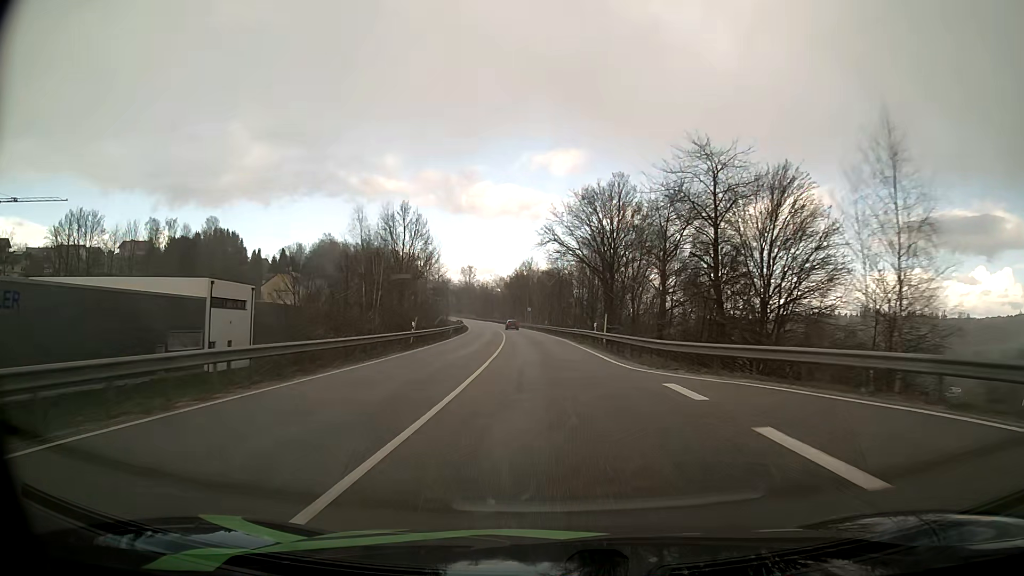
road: primary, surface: asphalt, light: Day
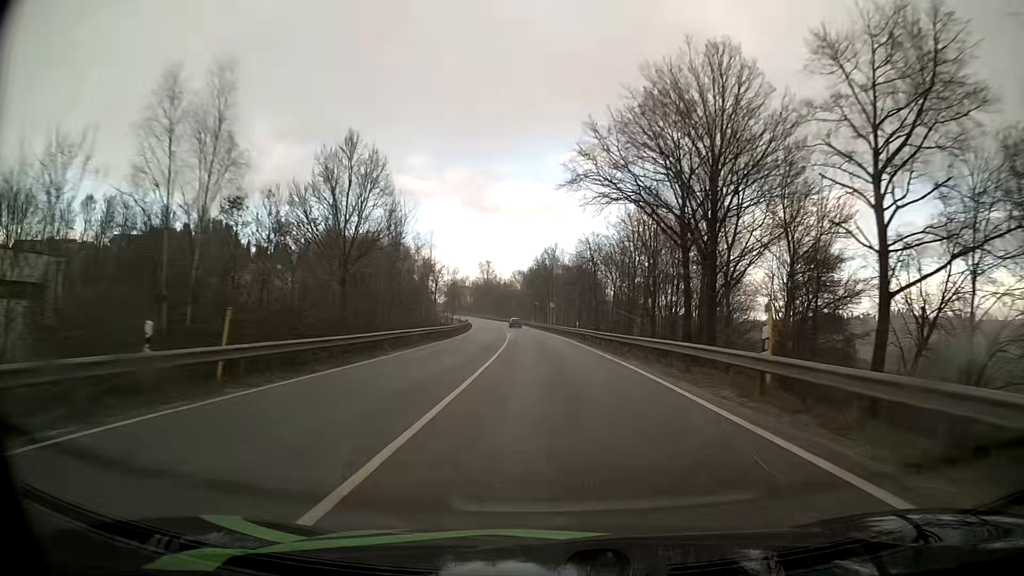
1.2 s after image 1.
(-0.6, +29.2) m; -2°
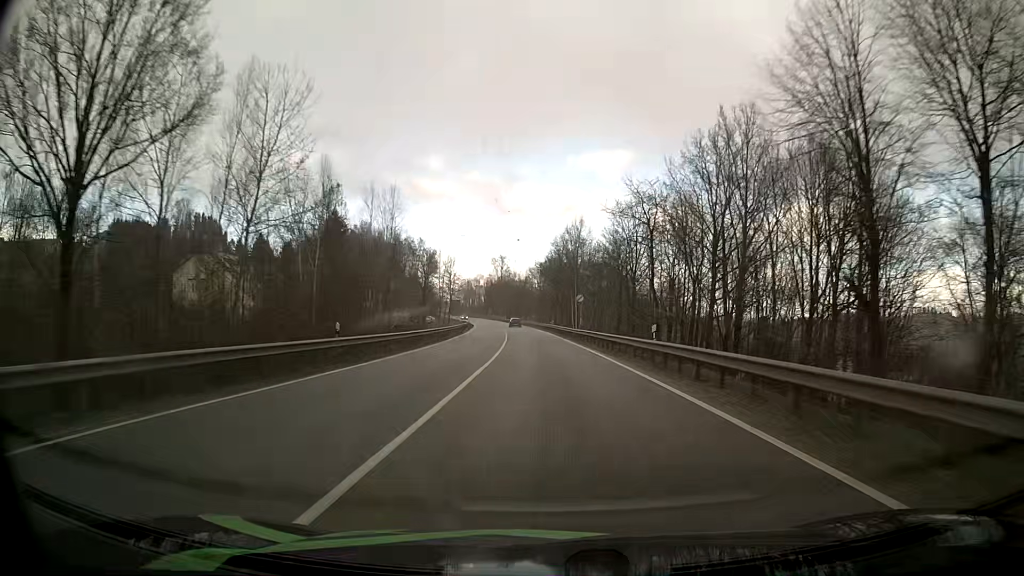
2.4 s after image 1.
(-0.4, +29.6) m; -2°
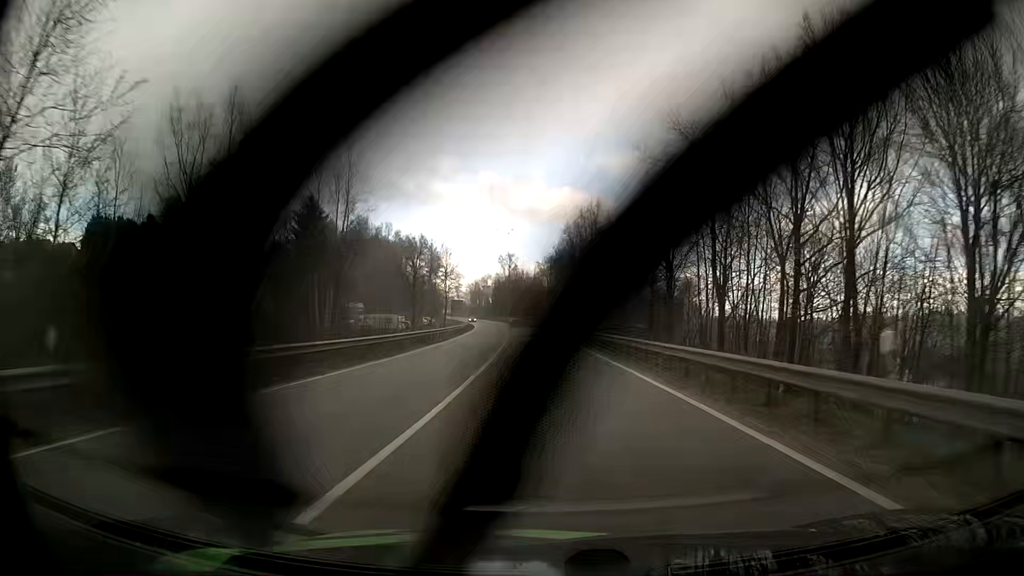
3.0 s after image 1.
(-0.1, +15.0) m; -1°
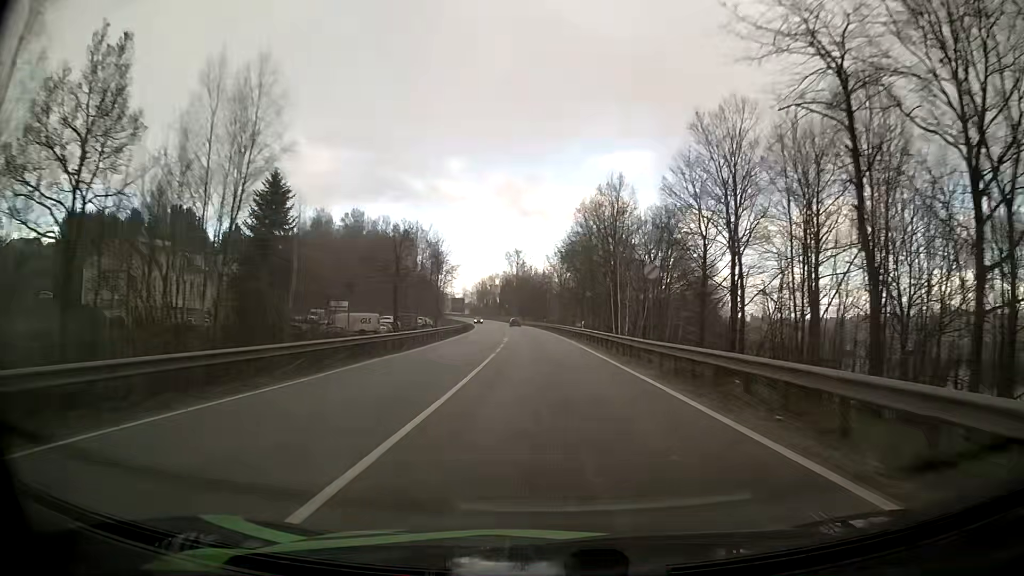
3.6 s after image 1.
(-0.1, +15.1) m; -1°
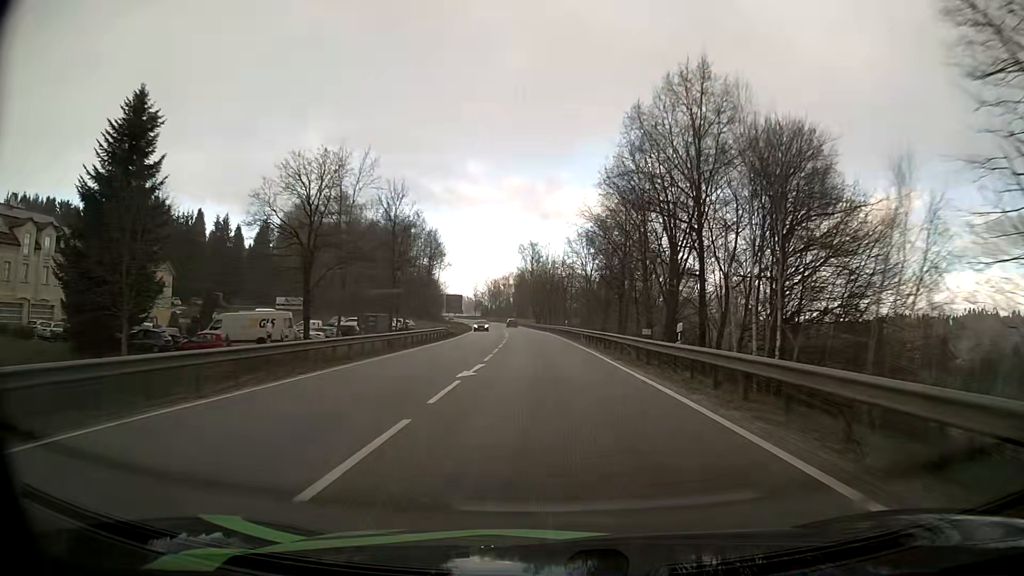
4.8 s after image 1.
(-0.5, +30.5) m; -2°
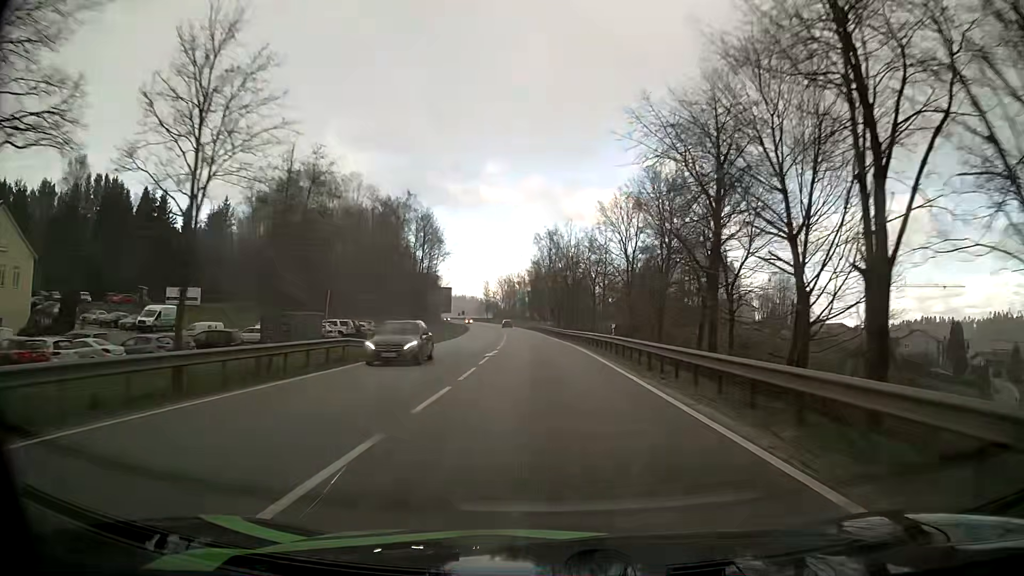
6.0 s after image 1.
(-0.4, +31.0) m; -2°
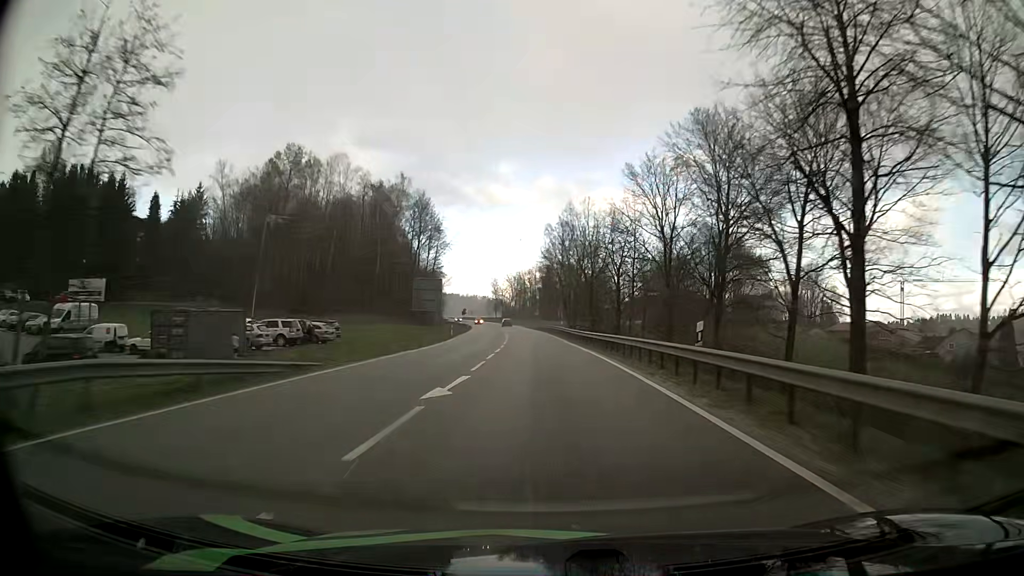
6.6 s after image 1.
(-0.1, +15.6) m; -1°
(0, +10) (0, +20) (-1, +30) (-1, +40) (-1, +50) (-2, +60) (-3, +70) (-3, +80) (-4, +90) (-5, +100) m
